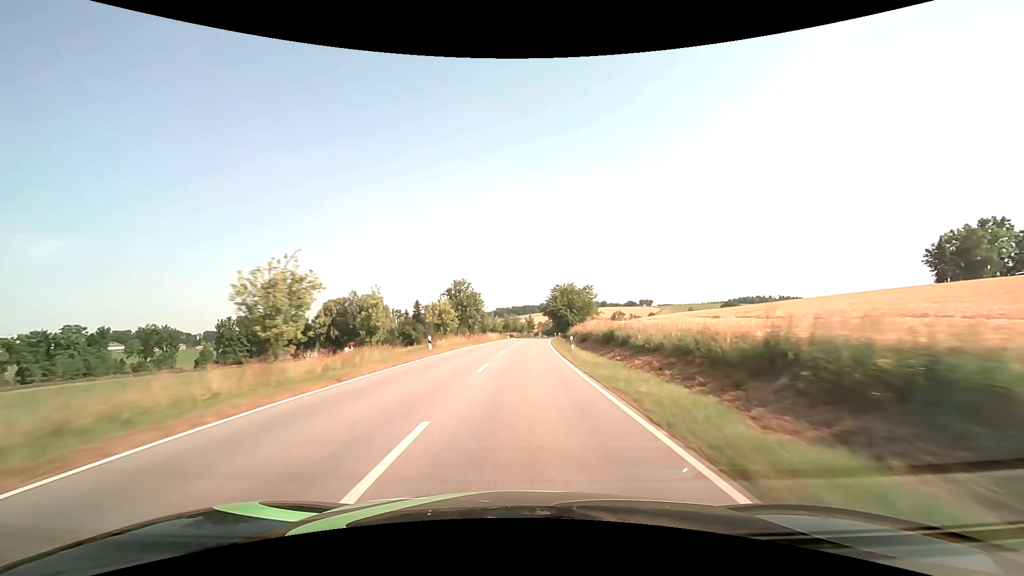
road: secondary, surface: asphalt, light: Day
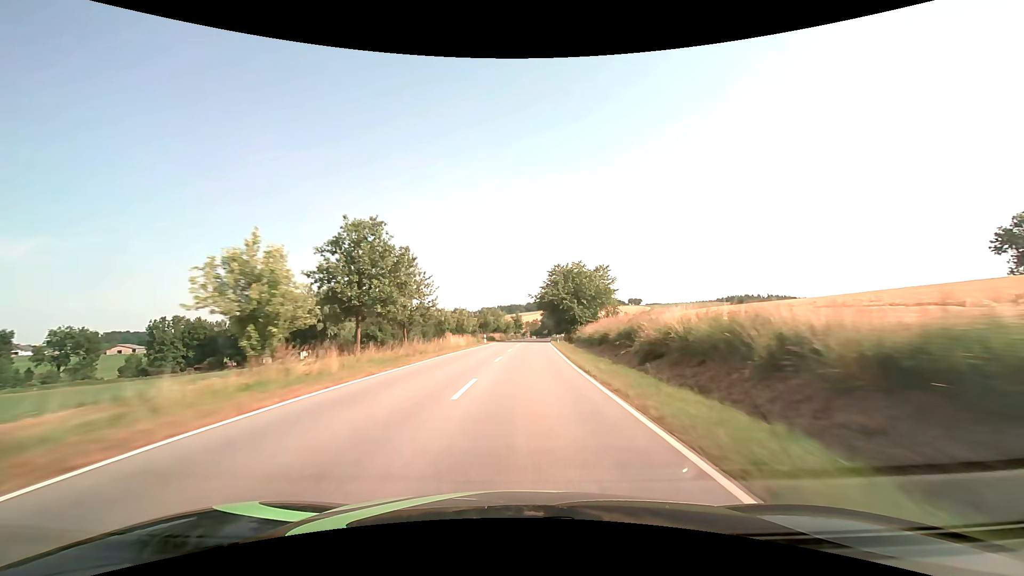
(+0.4, +29.9) m; +2°
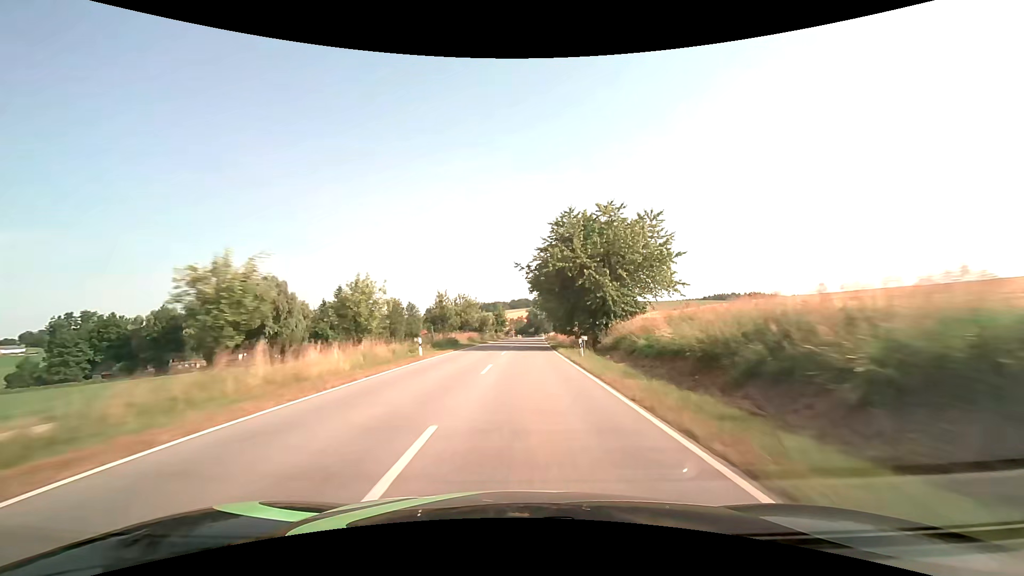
(+0.4, +30.0) m; +2°
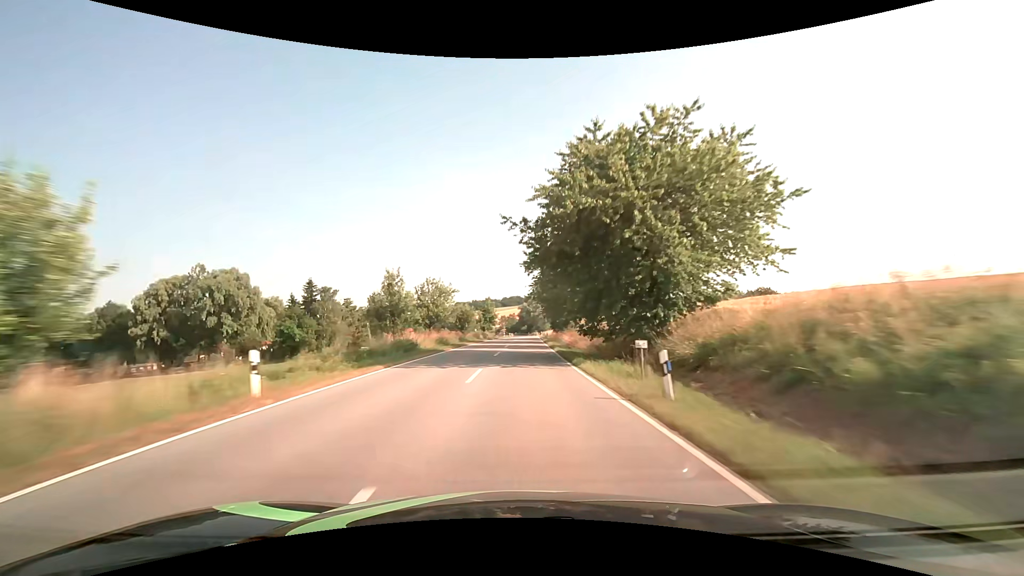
(+0.2, +15.1) m; +1°
